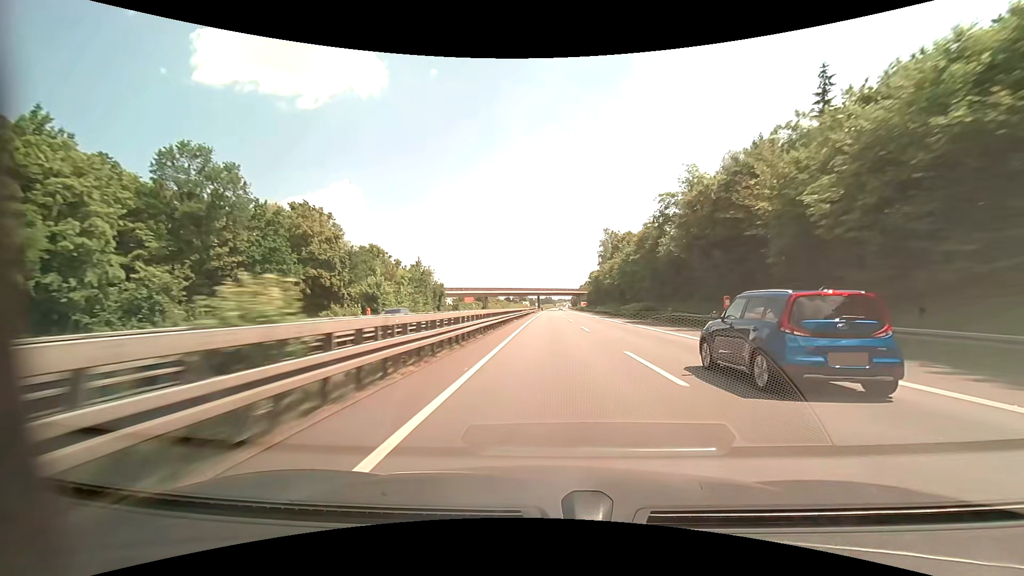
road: motorway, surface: asphalt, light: Day
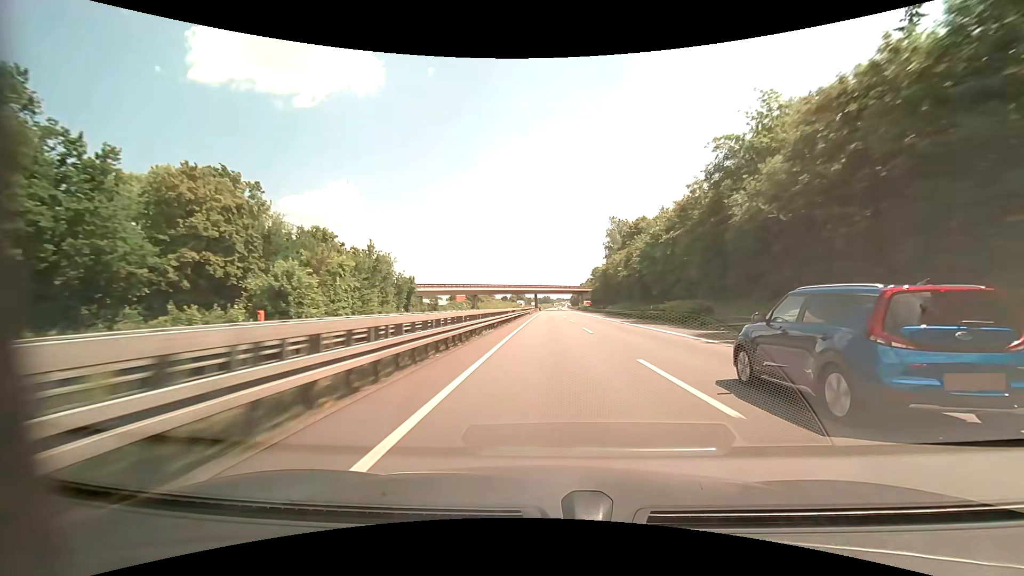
(0.0, +20.5) m; 0°
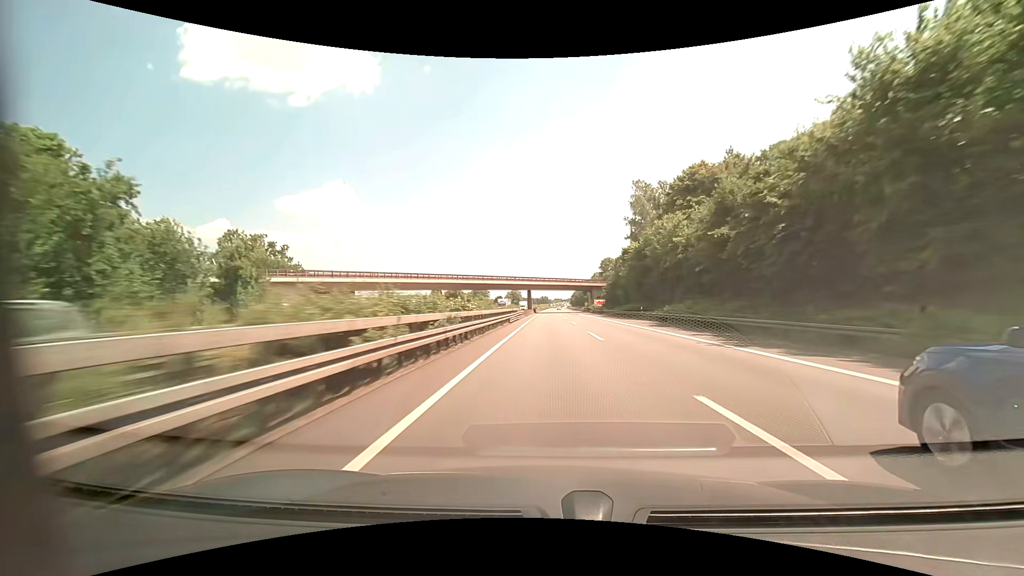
(+0.2, +41.2) m; 0°
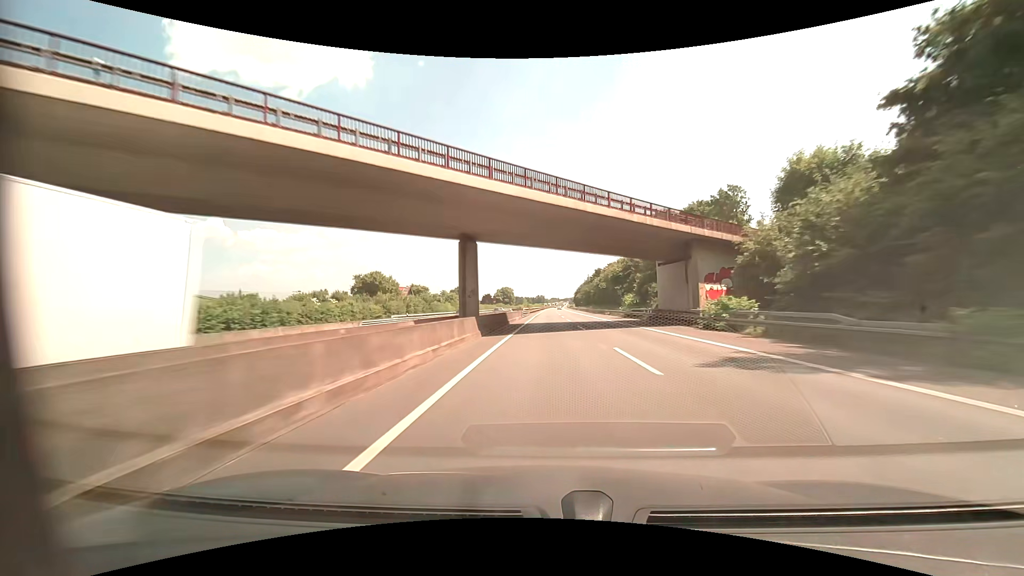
(+0.2, +82.6) m; 0°
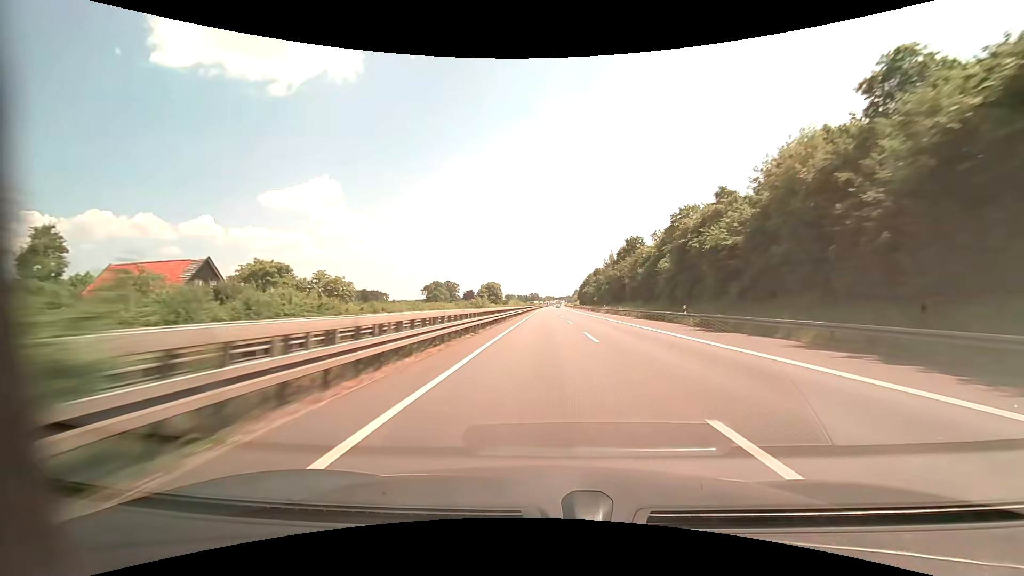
(+0.4, +82.9) m; 0°
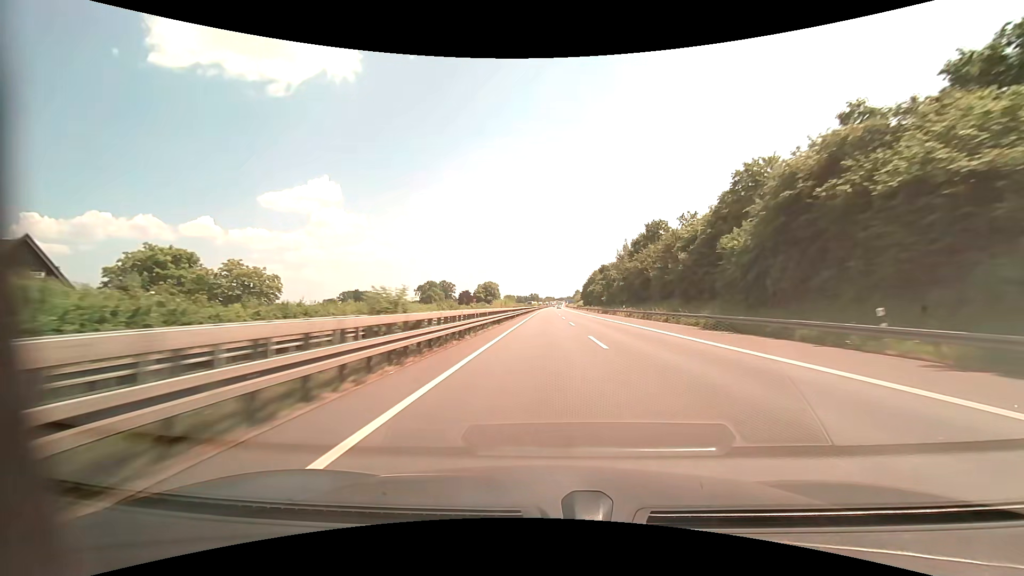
(0.0, +20.7) m; 0°
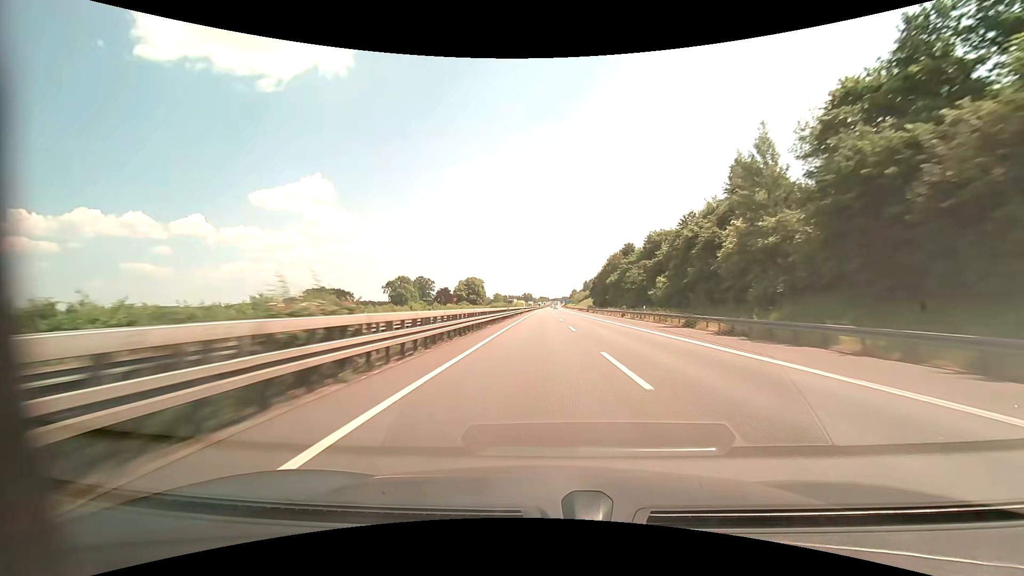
(+0.3, +62.0) m; +1°
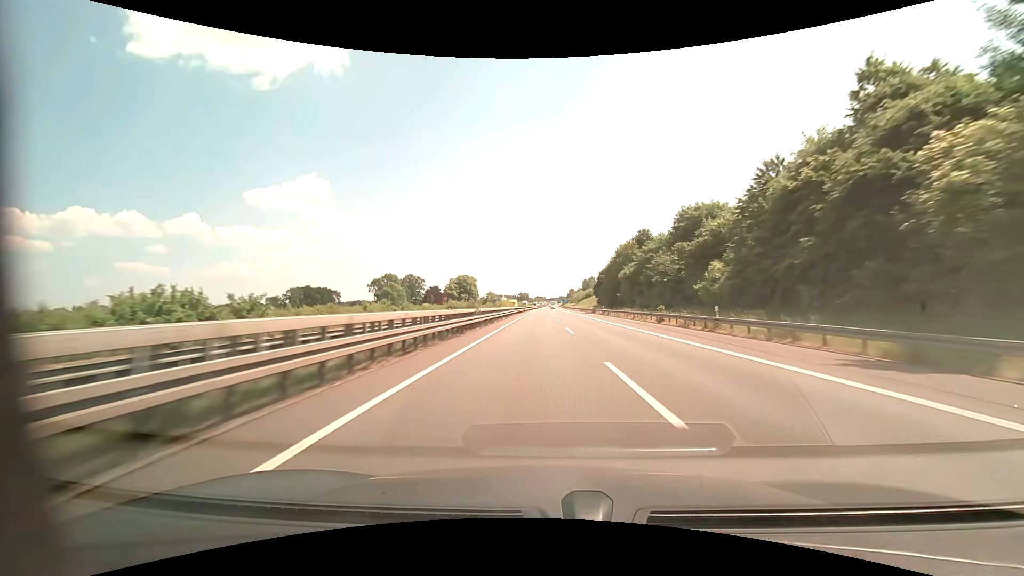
(0.0, +20.6) m; 0°
(0, +10) (0, +20) (0, +30) (0, +40) (+1, +50) (+1, +60) (+1, +70) (+2, +80) (+2, +90) (+2, +100) m
